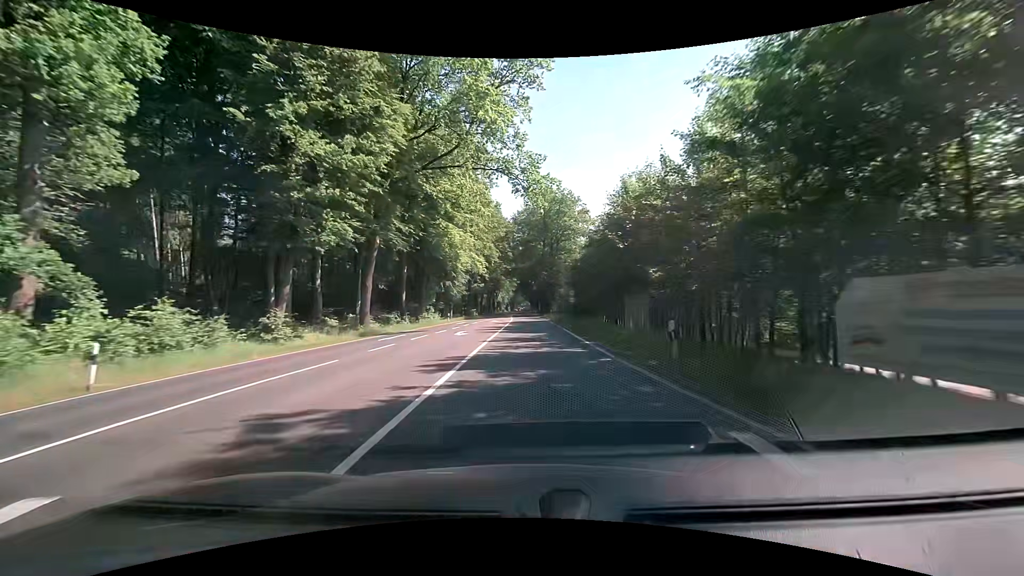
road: primary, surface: asphalt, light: Day
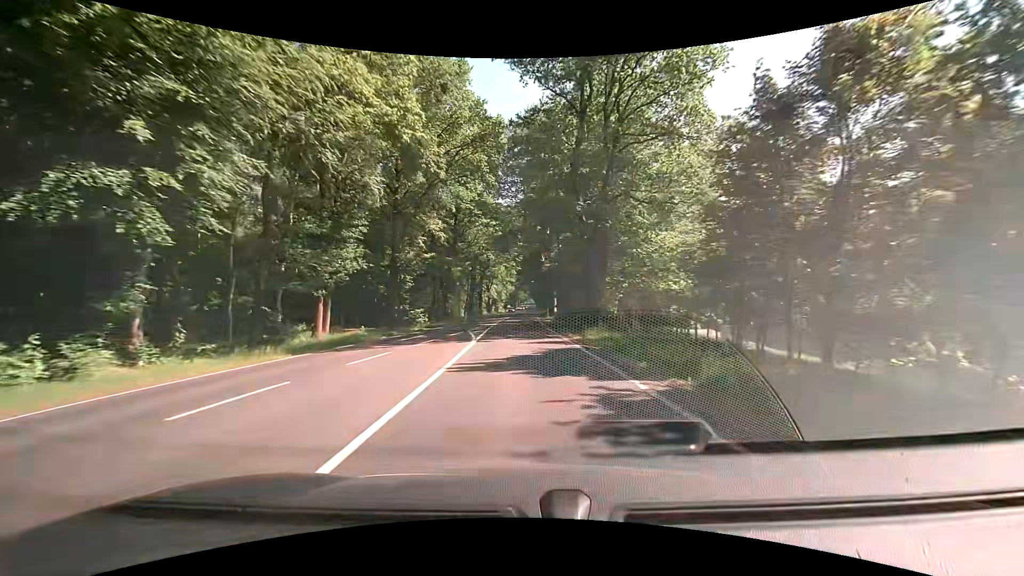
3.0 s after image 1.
(+0.5, +53.3) m; 0°
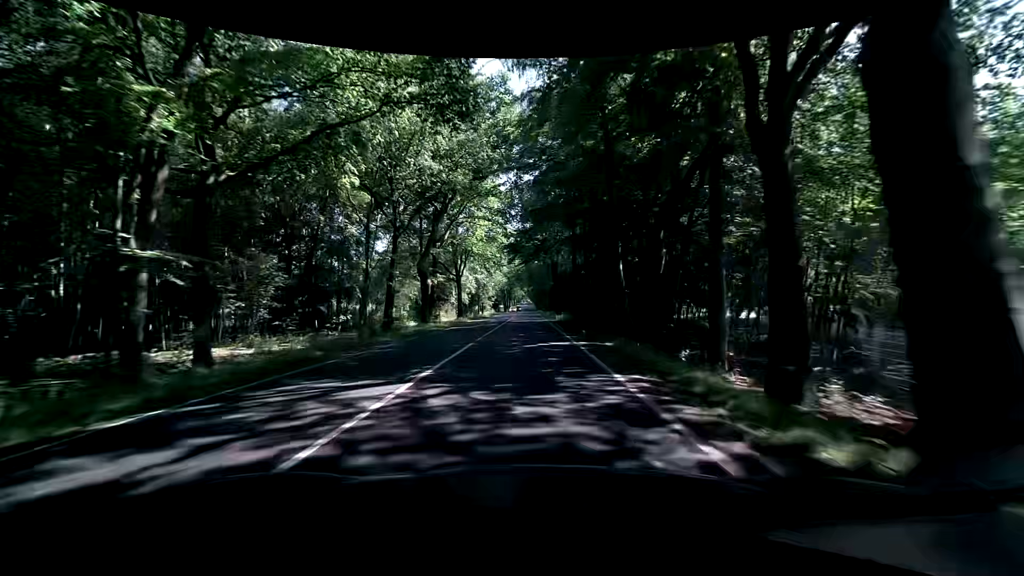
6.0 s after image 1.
(-0.6, +54.8) m; +1°
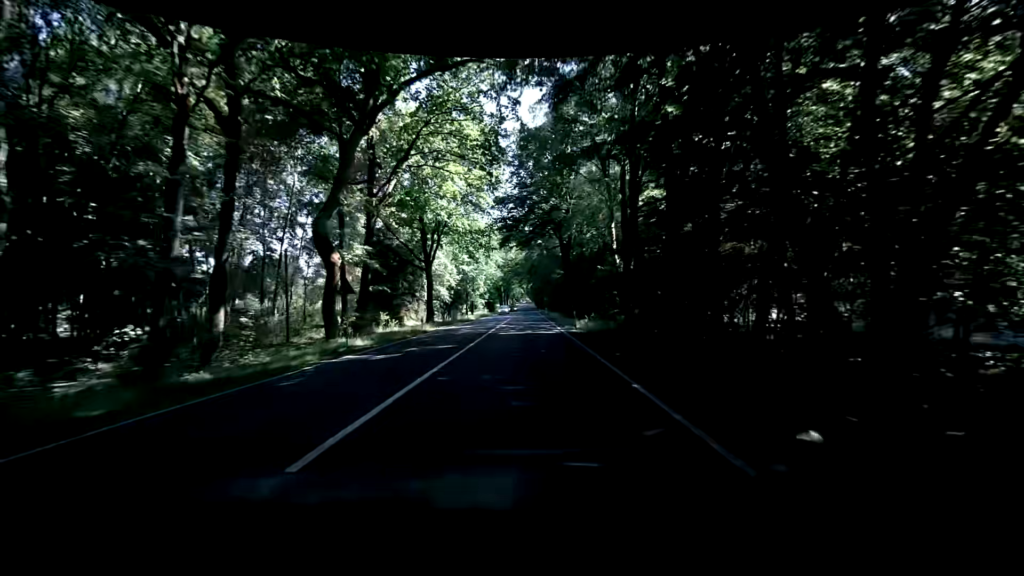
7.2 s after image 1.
(-0.1, +22.2) m; -1°
